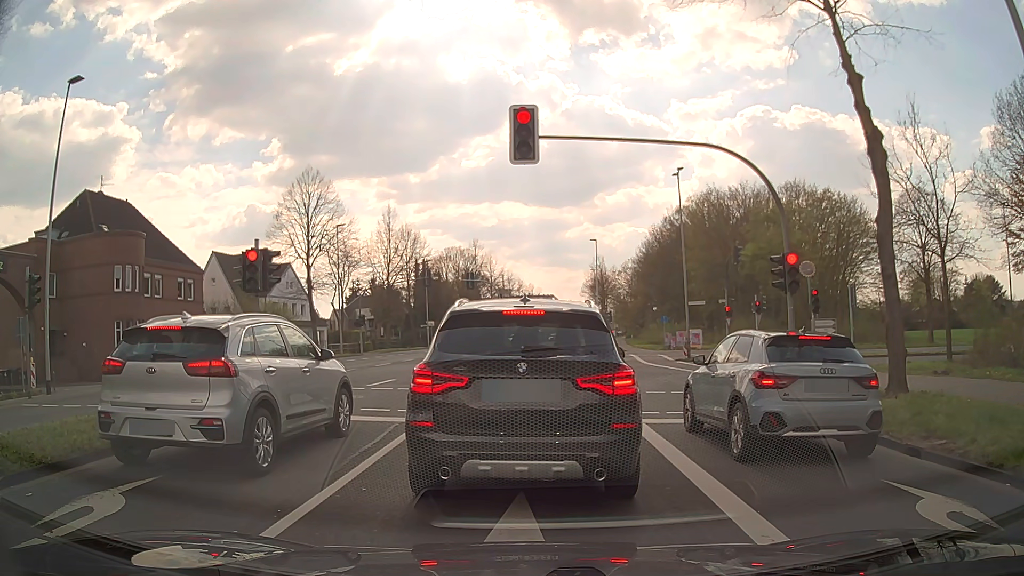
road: secondary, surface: asphalt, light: Day
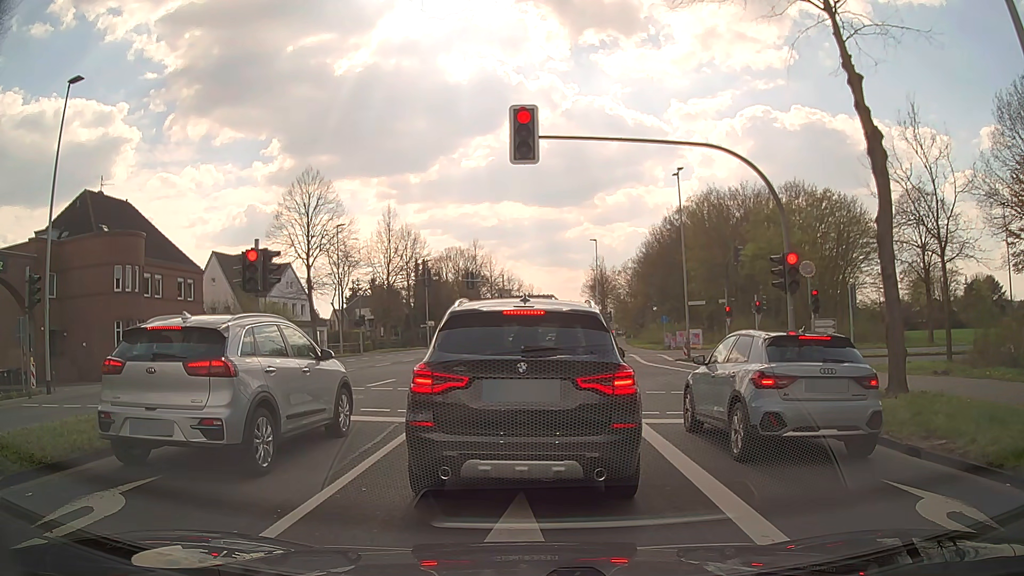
(0.0, 0.0) m; 0°
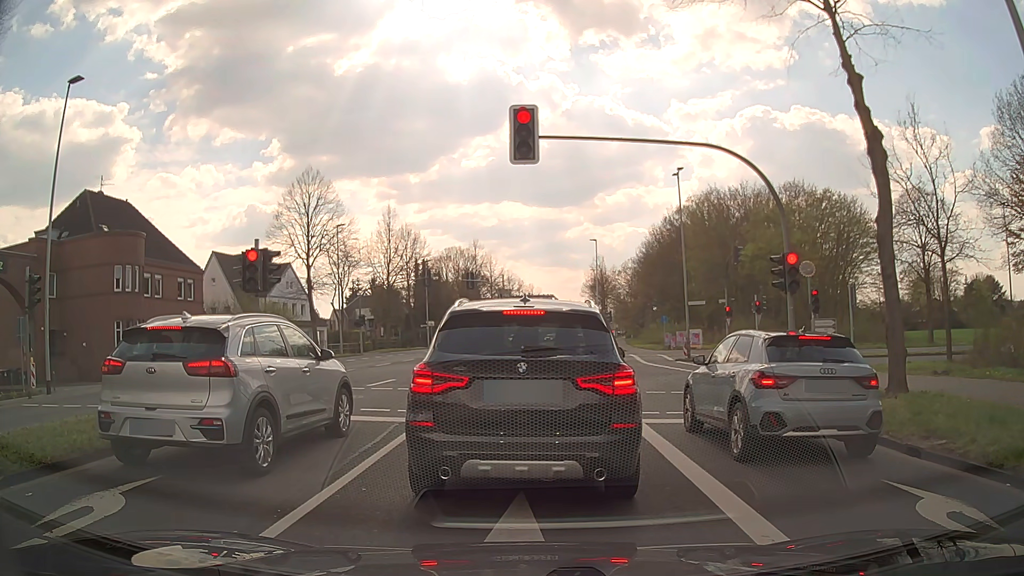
(0.0, 0.0) m; 0°
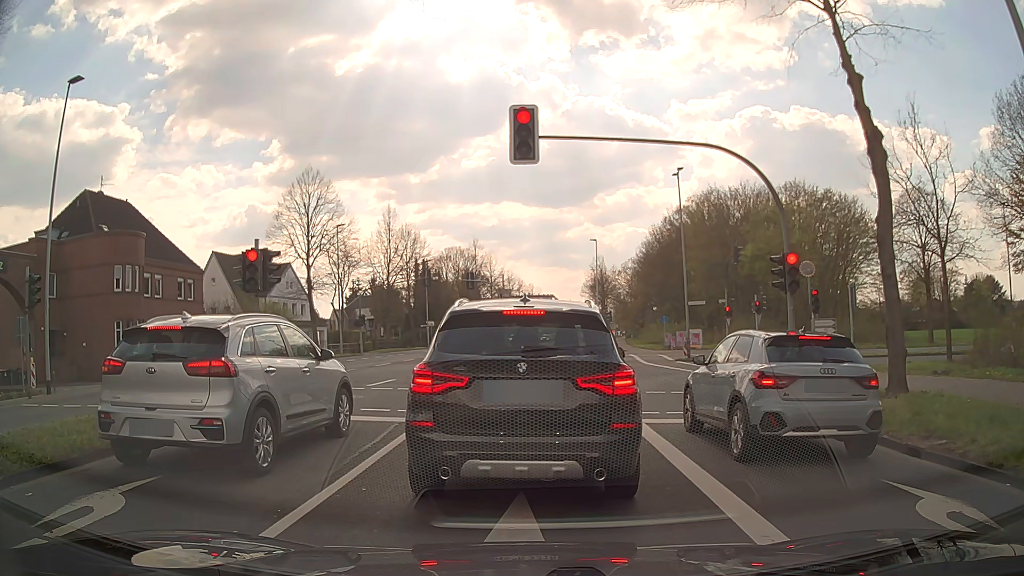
(0.0, 0.0) m; 0°
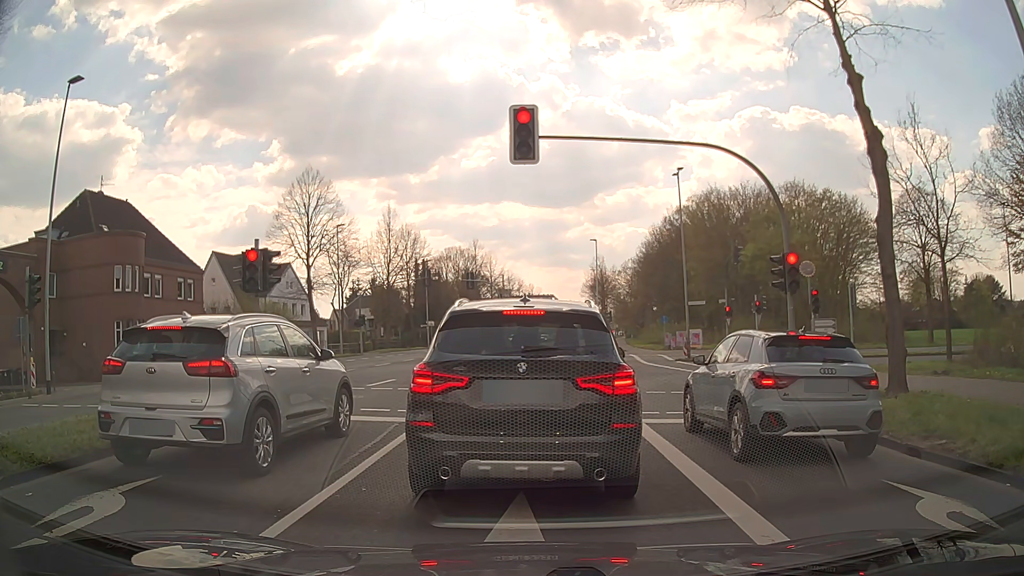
(0.0, 0.0) m; 0°
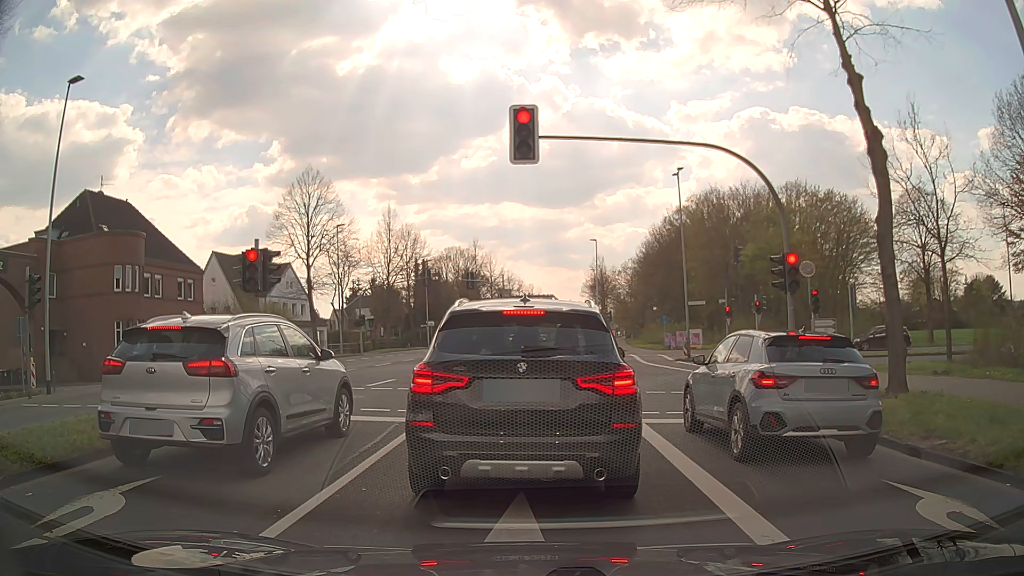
(0.0, 0.0) m; 0°
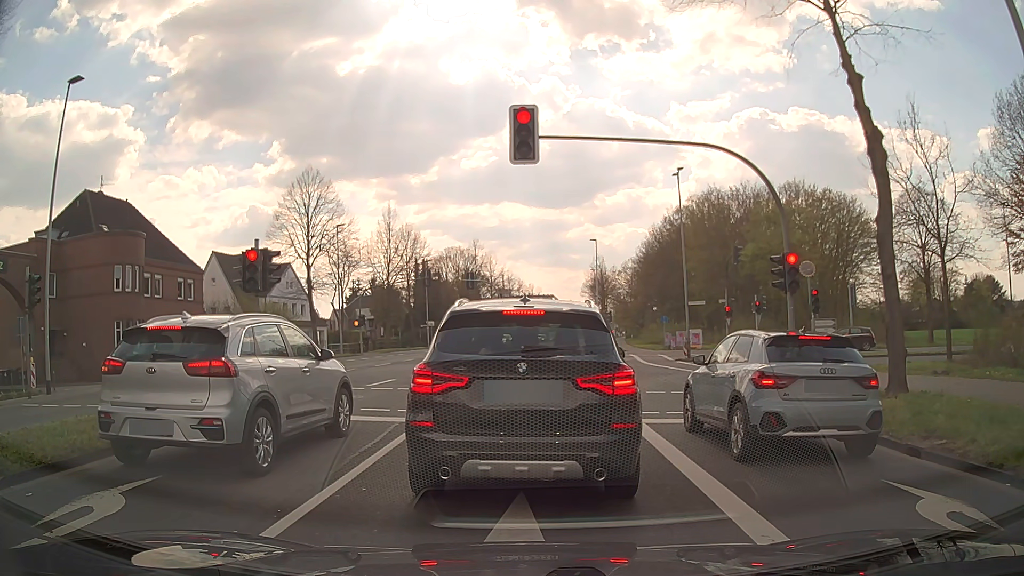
(0.0, 0.0) m; 0°
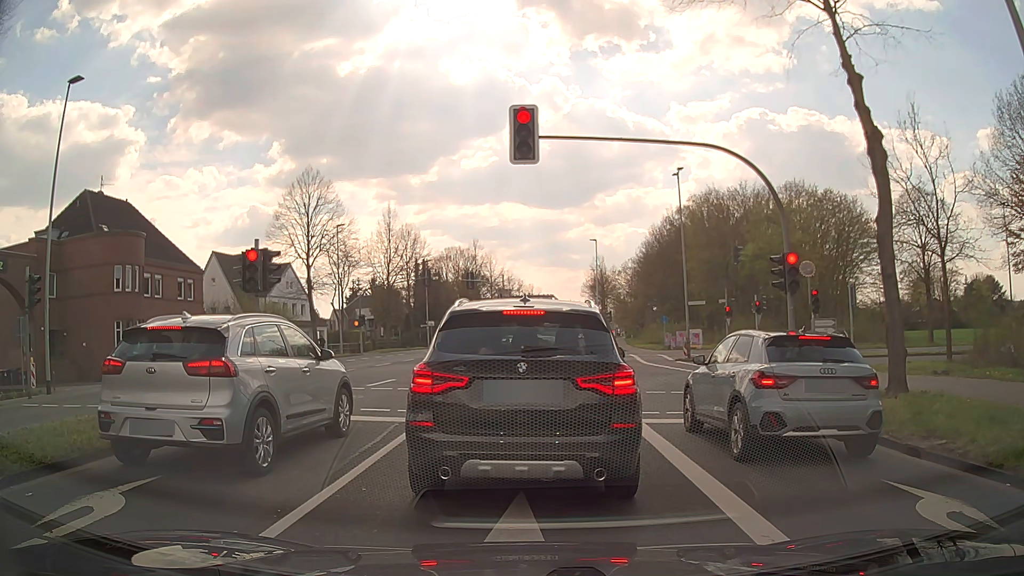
(0.0, 0.0) m; 0°
(0, +10) (0, +20) (0, +30) (+1, +40) (+2, +50) (+3, +60) (+4, +70) (+4, +80) (+5, +90) (+6, +100) m
